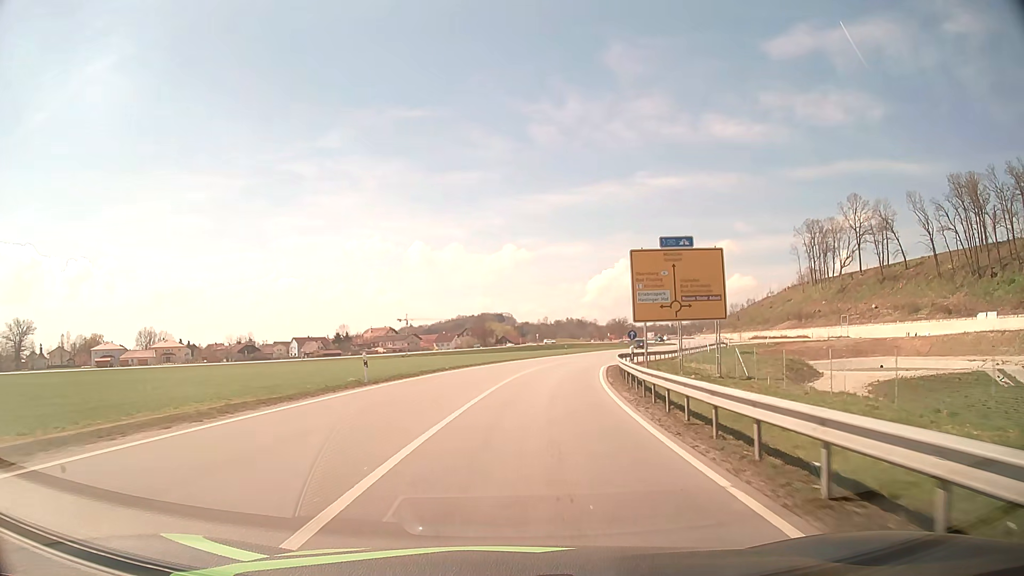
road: tertiary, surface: asphalt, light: Day
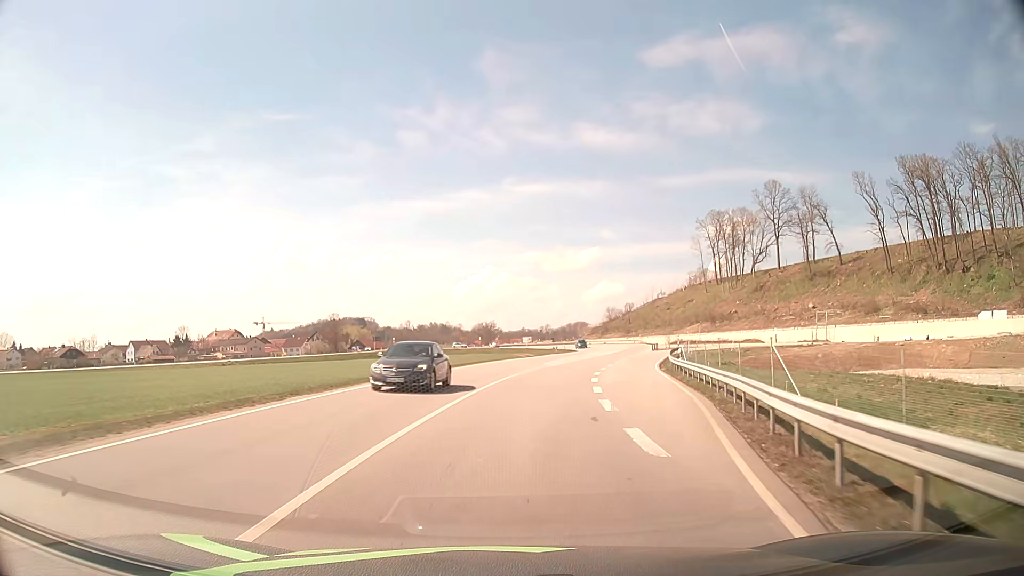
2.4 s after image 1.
(+3.6, +40.0) m; +11°
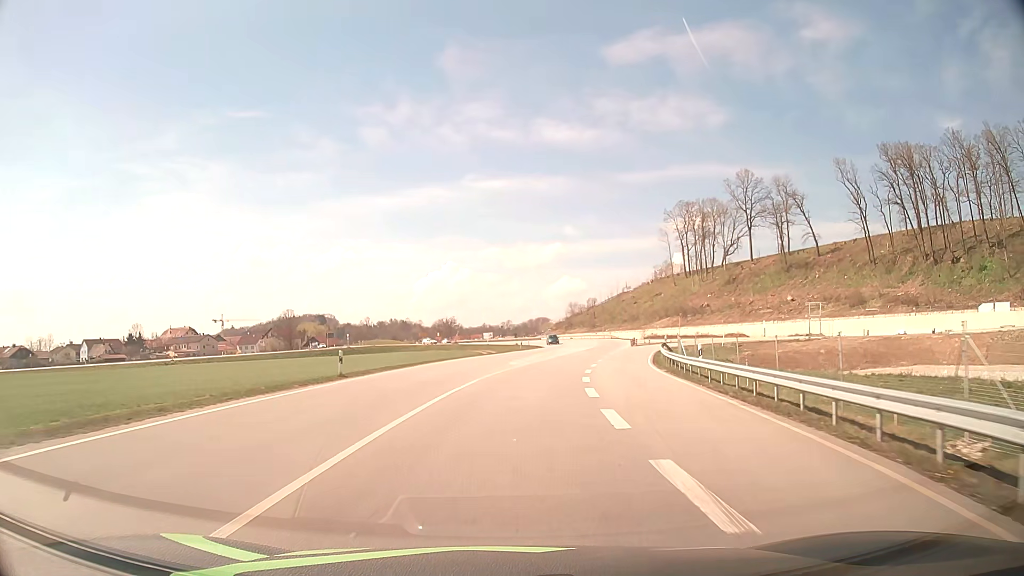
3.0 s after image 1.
(+0.3, +10.0) m; +3°
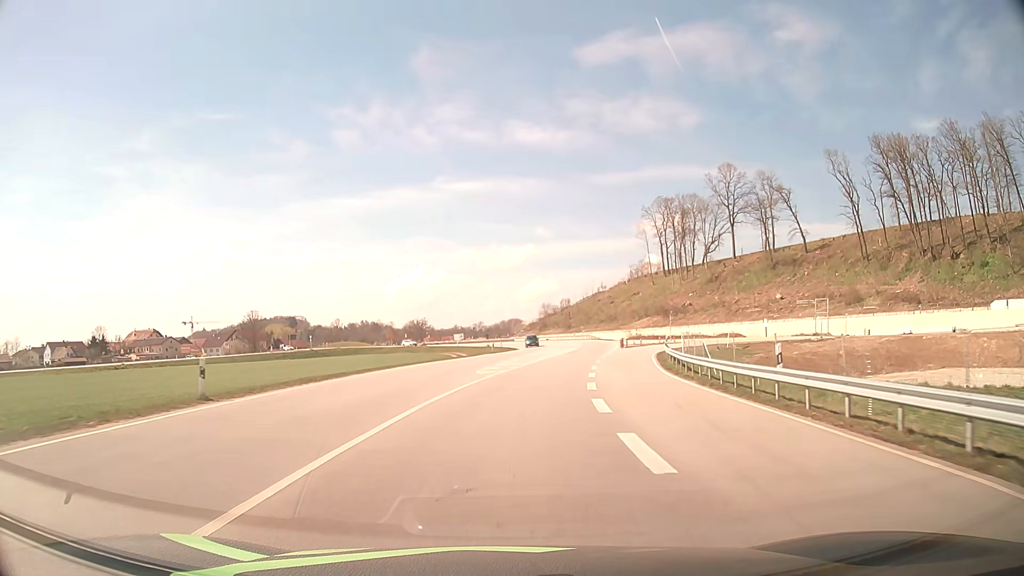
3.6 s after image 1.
(+0.2, +9.8) m; +2°
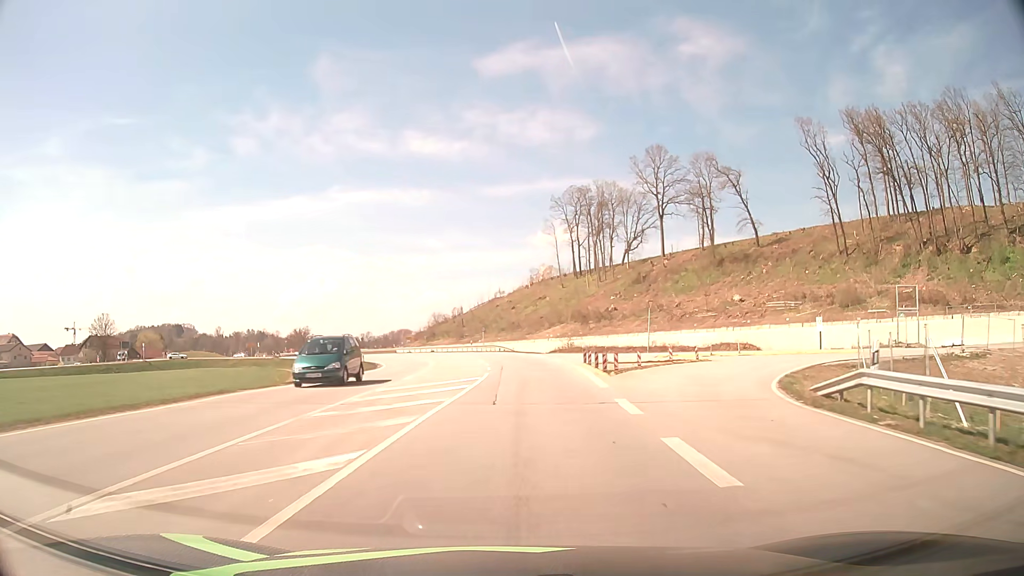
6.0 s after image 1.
(+2.9, +36.8) m; +9°
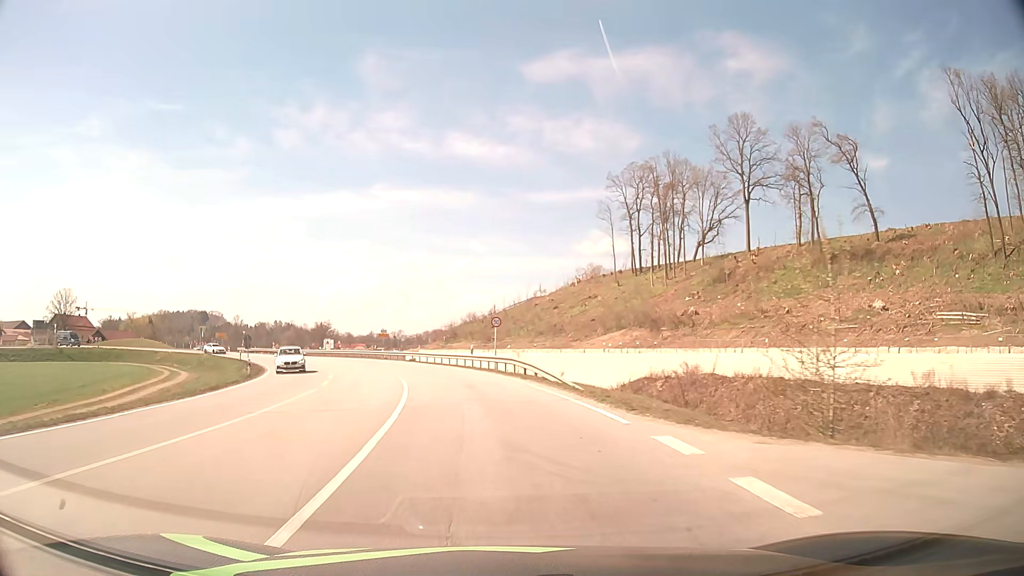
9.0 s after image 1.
(+0.5, +40.6) m; -3°
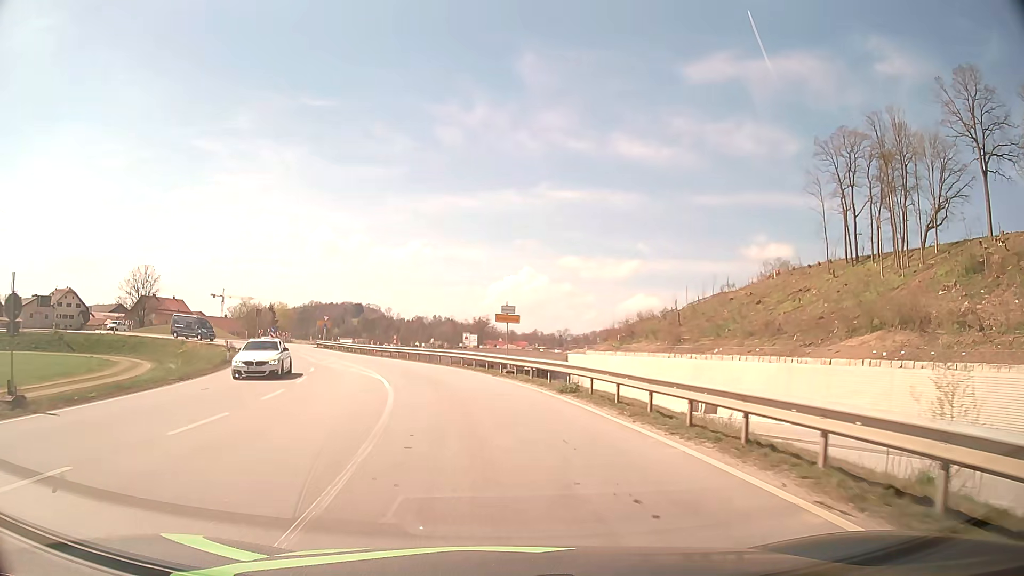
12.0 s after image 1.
(-4.1, +35.3) m; -13°
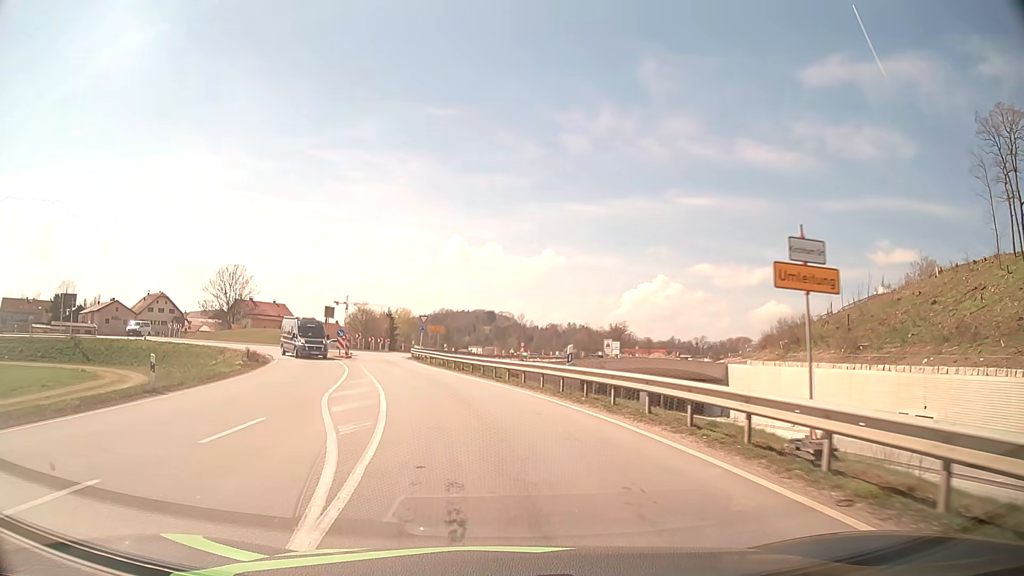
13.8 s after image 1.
(-1.9, +19.2) m; -12°
(-1, +10) (-2, +20) (-4, +30) (-7, +39) (-9, +49) (-10, +59) (-9, +69) (-9, +79) (-13, +88) (-21, +94) m
